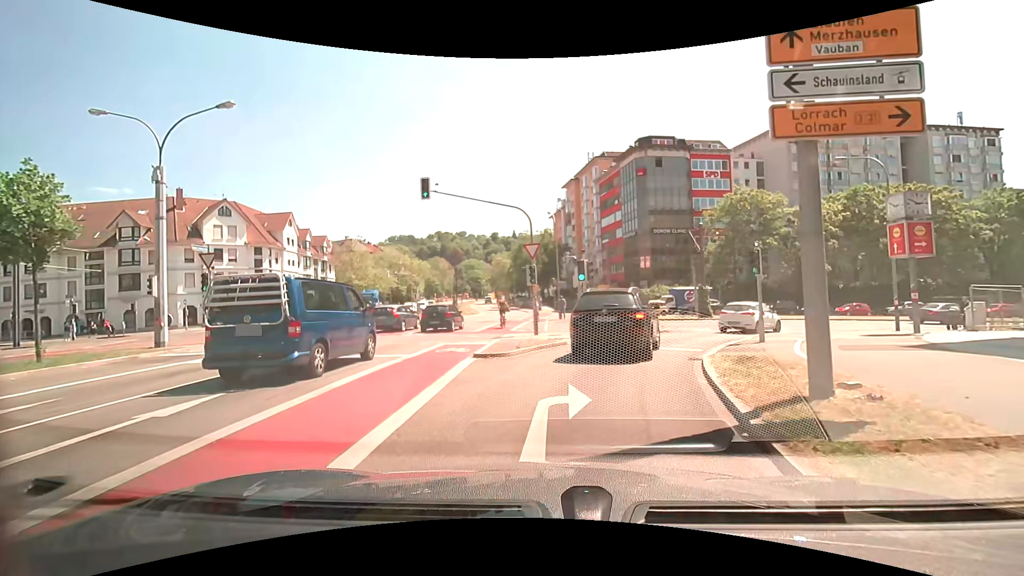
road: primary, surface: asphalt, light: Day
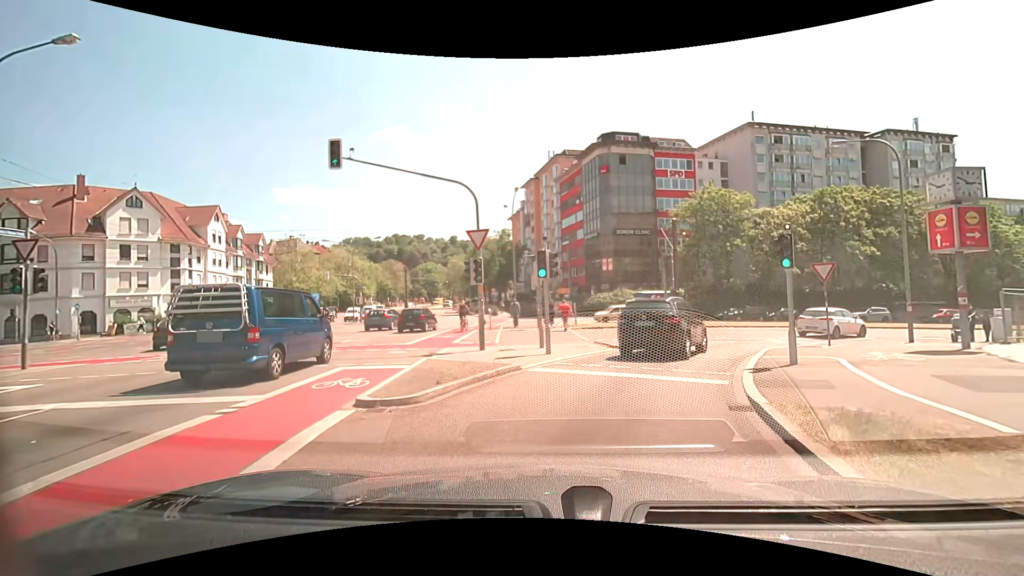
(+0.1, +5.3) m; +5°
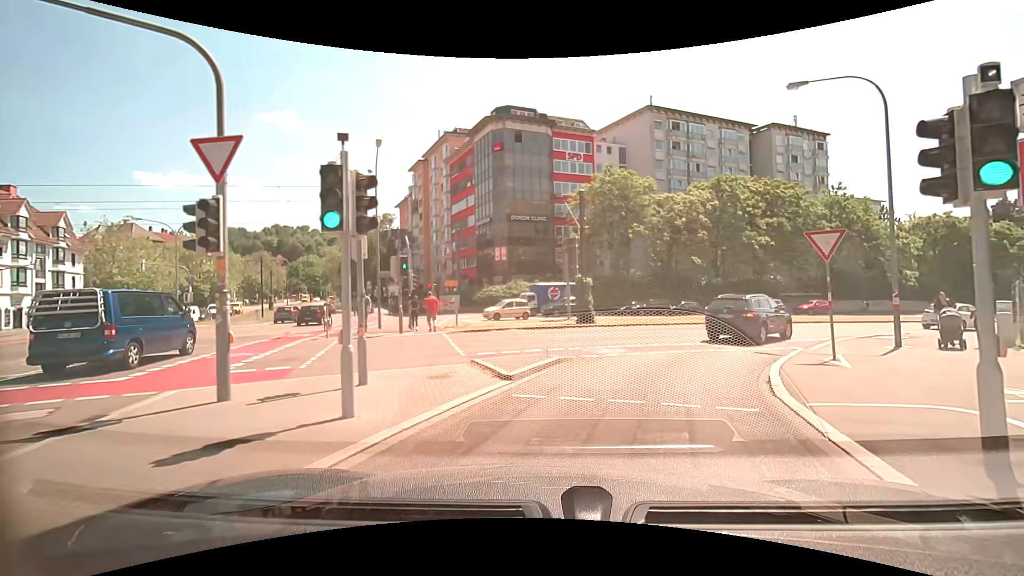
(+0.6, +8.4) m; +12°
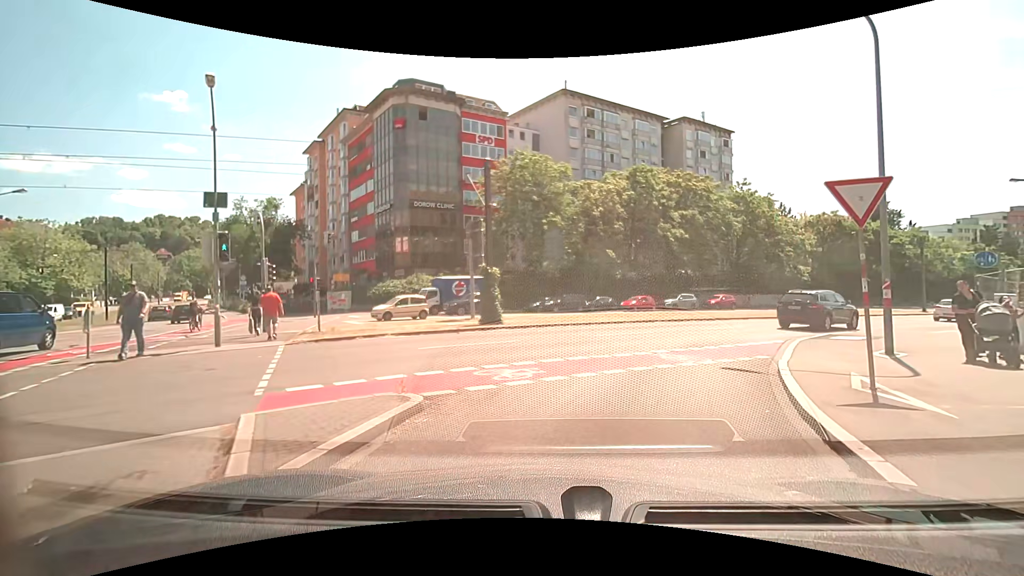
(+0.3, +5.5) m; +8°
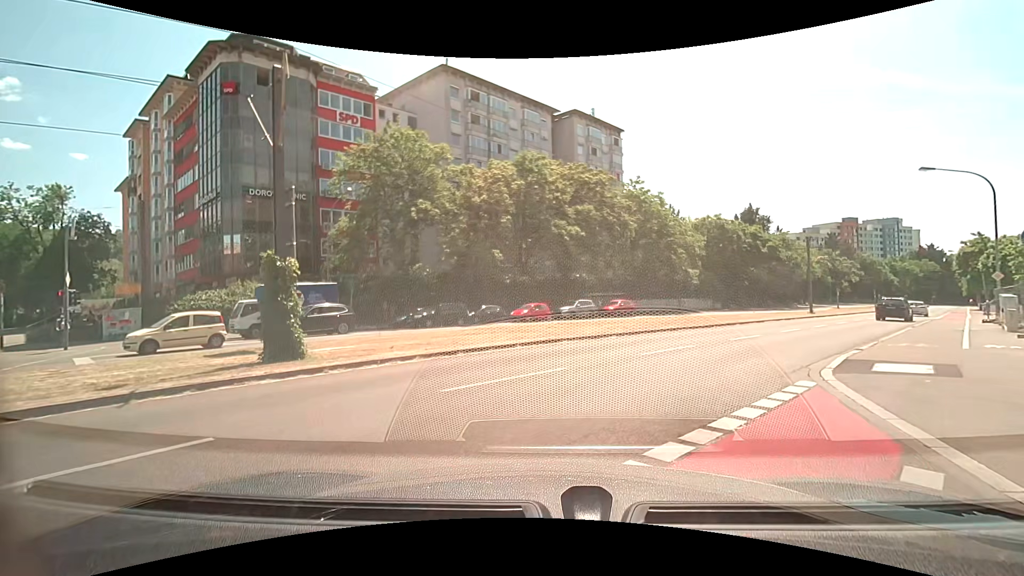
(+1.1, +8.8) m; +15°
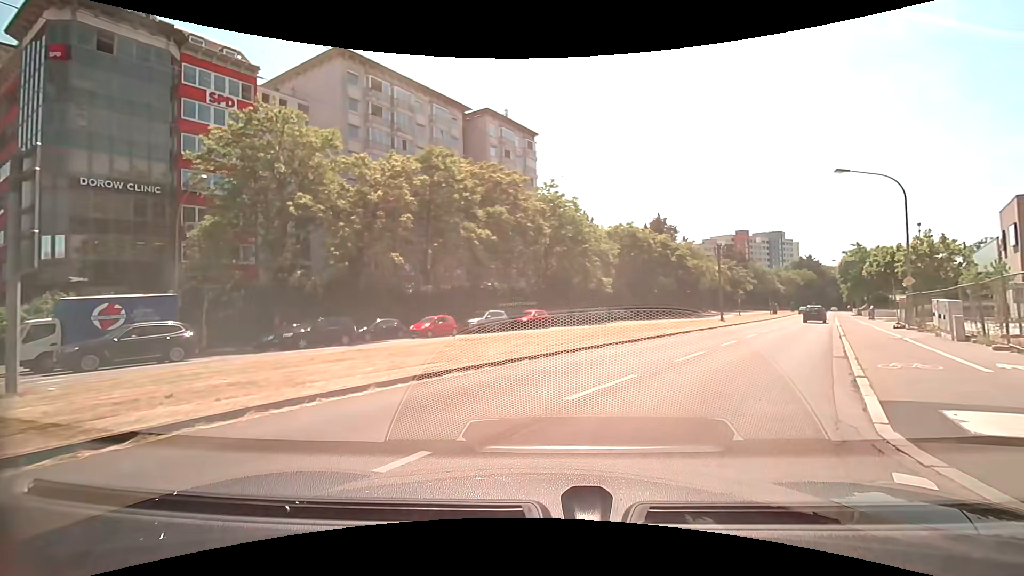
(+0.3, +5.0) m; +8°
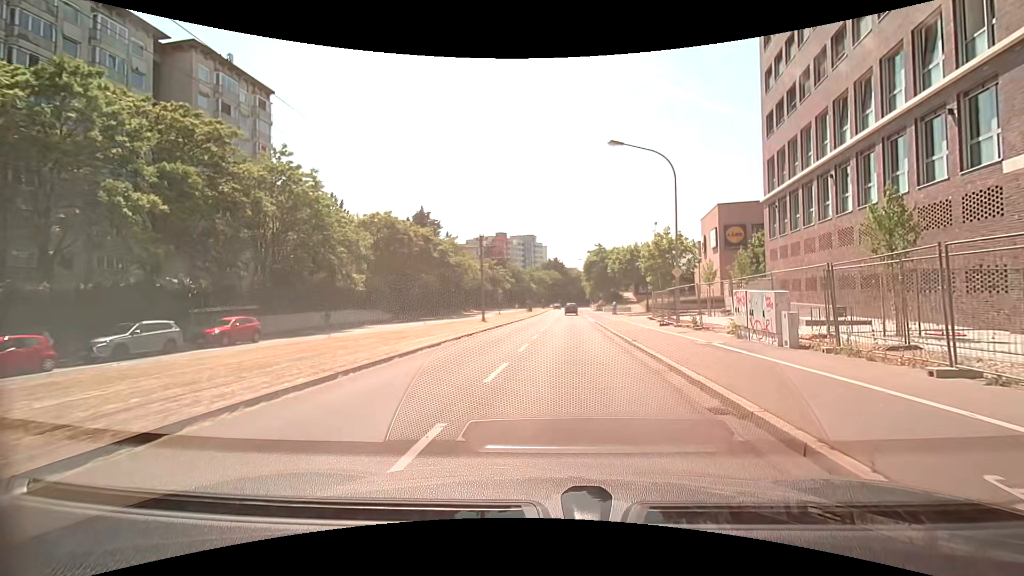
(+2.6, +9.9) m; +27°
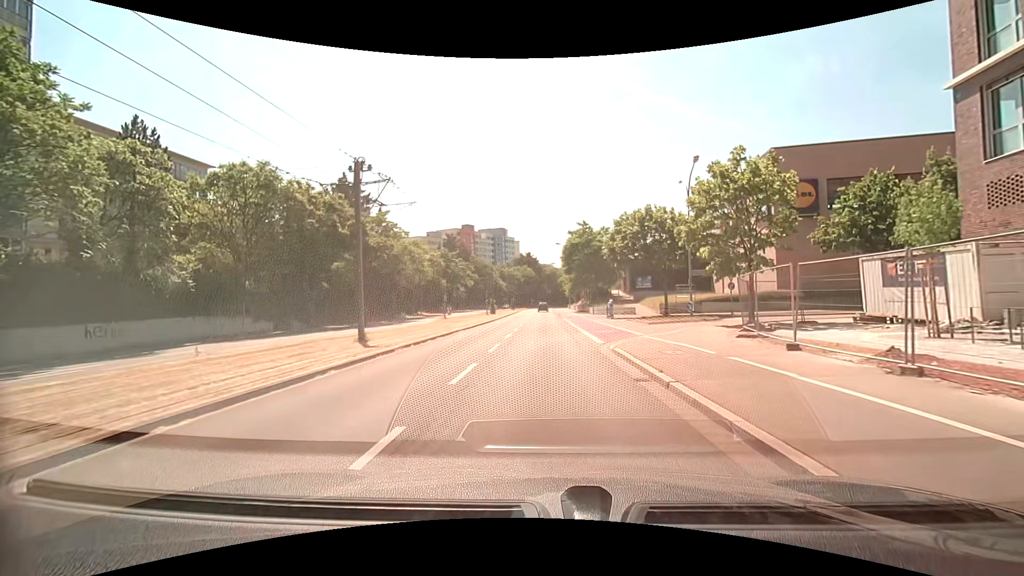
(+1.1, +24.5) m; +2°
(0, +10) (0, +20) (0, +30) (0, +40) (0, +50) (0, +60) (0, +70) (0, +80) (0, +90) (0, +100) m
